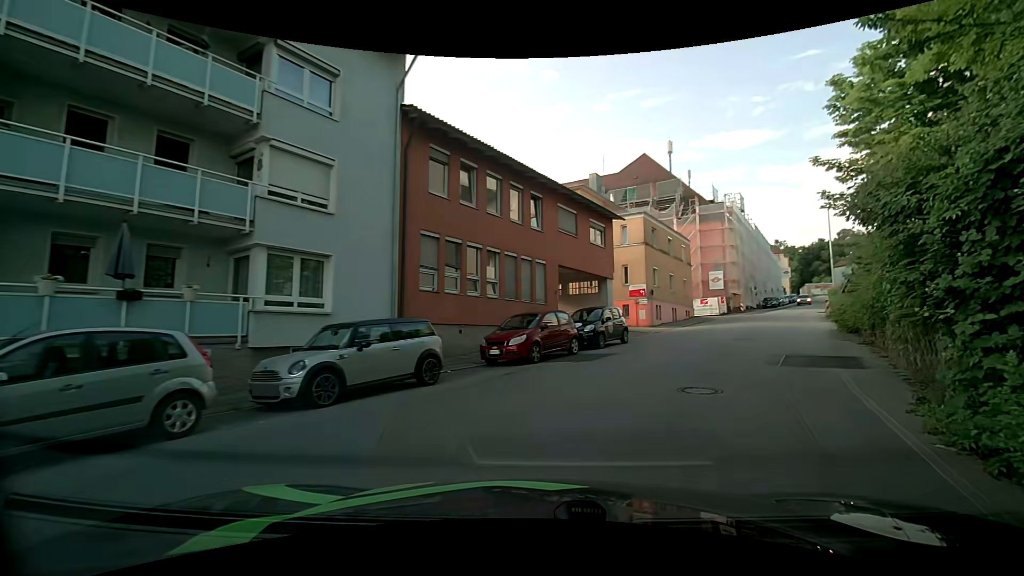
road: residential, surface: asphalt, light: Day
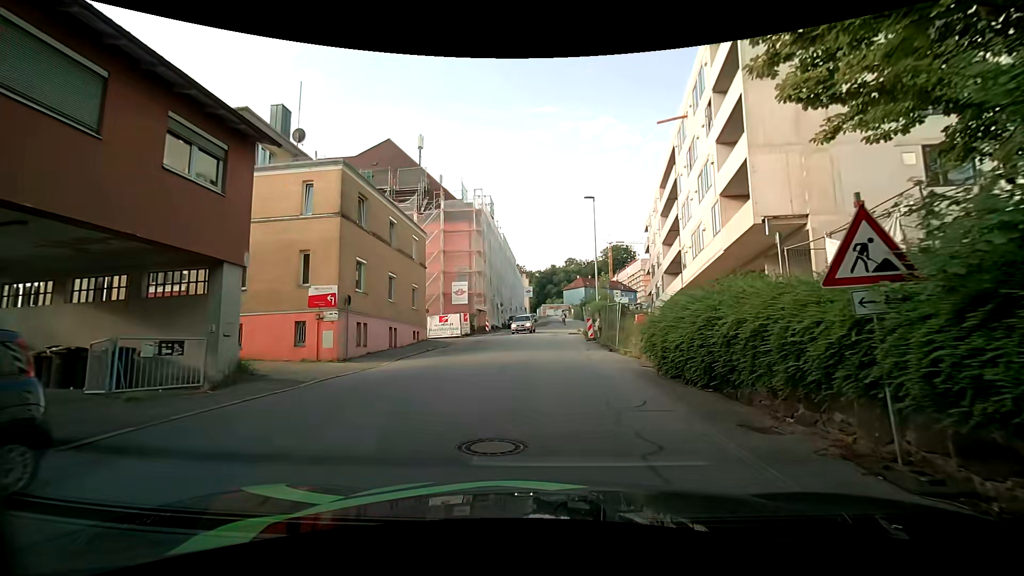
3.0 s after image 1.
(+5.3, +14.3) m; +30°
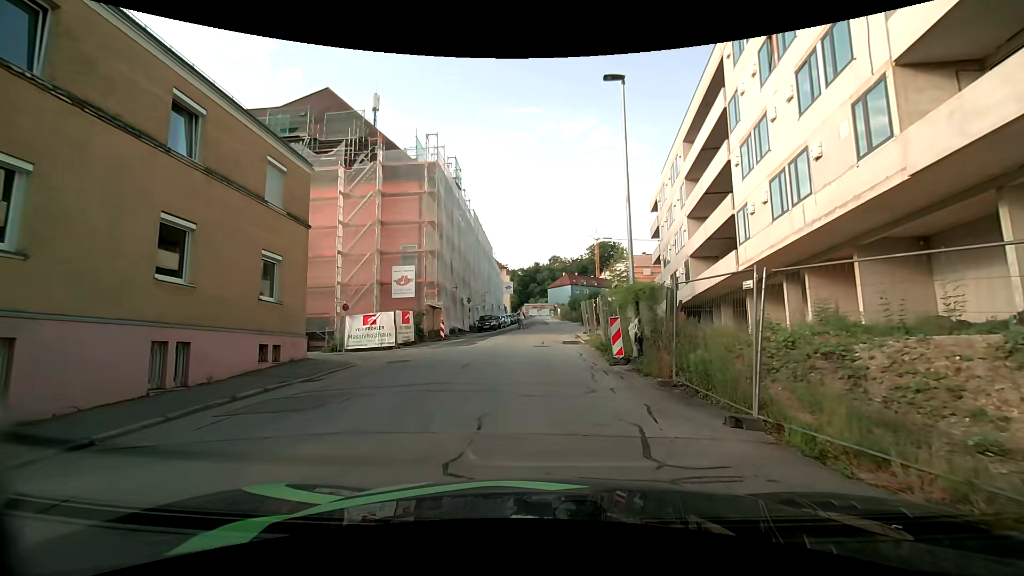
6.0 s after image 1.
(+0.5, +14.4) m; +2°
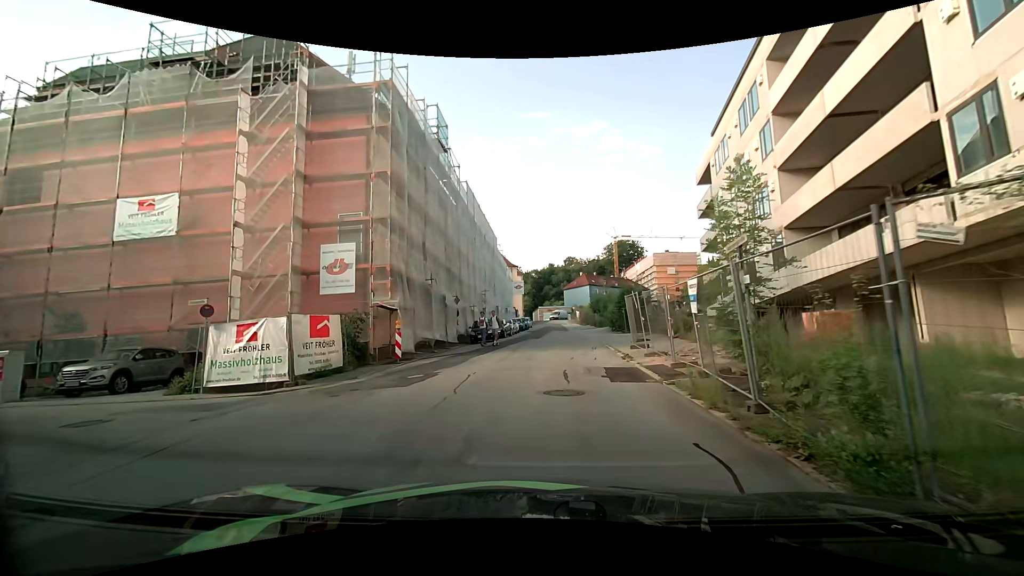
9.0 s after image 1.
(0.0, +12.4) m; -2°
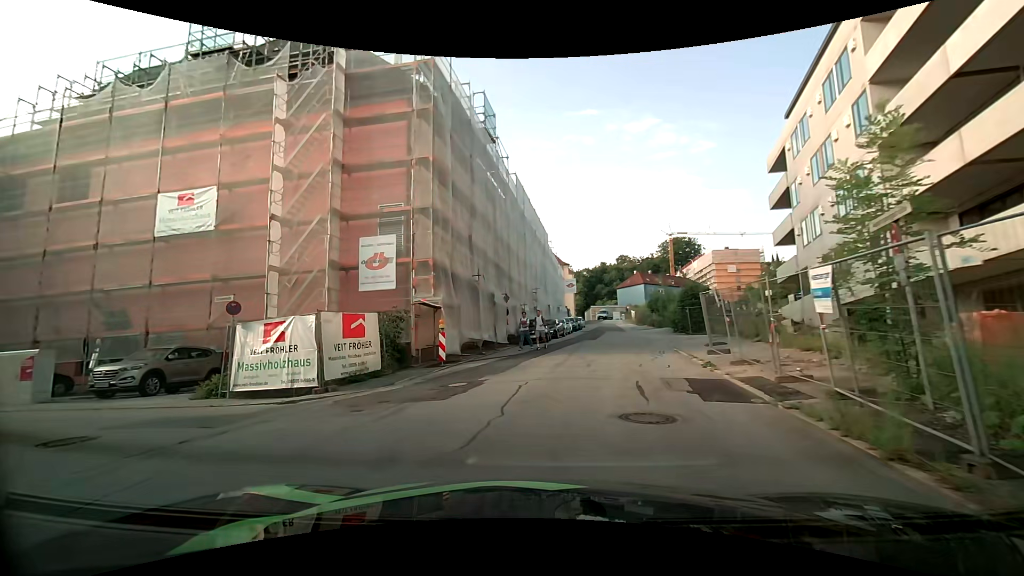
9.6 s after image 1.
(-0.1, +2.1) m; -4°
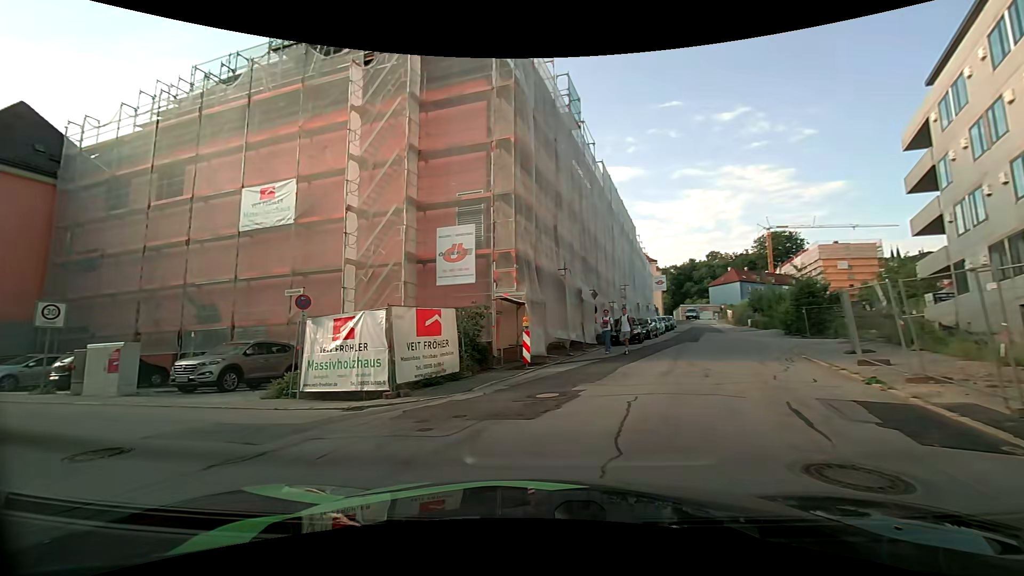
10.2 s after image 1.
(-0.2, +2.0) m; -10°
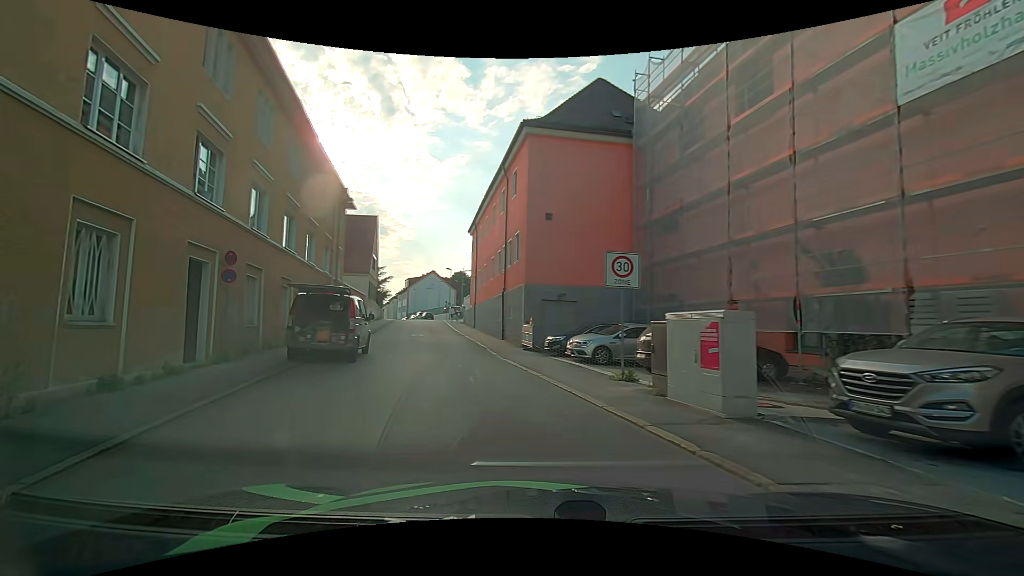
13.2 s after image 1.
(-5.5, +9.3) m; -60°
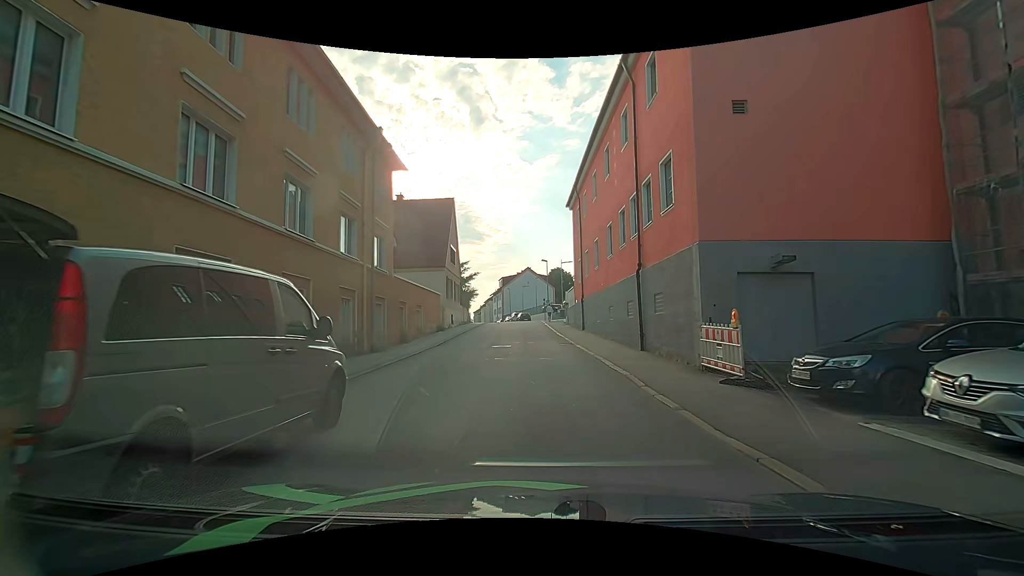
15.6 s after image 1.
(-2.1, +11.7) m; -12°
(0, +10) (0, +20) (-1, +30) (-1, +40) (-2, +50) (-3, +60) (-5, +70) (-7, +79) (-10, +89) (-12, +99) m
